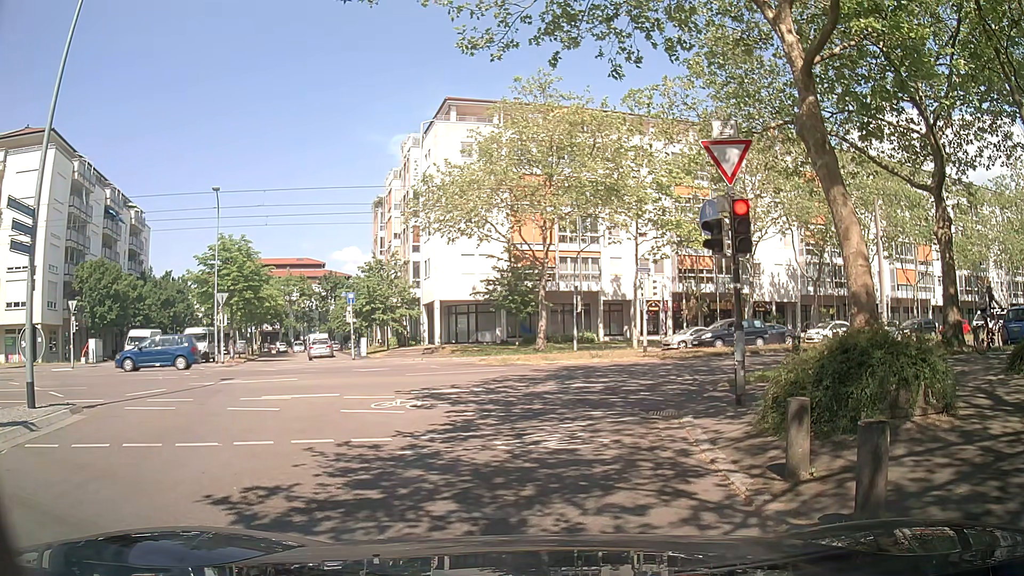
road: residential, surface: asphalt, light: Day
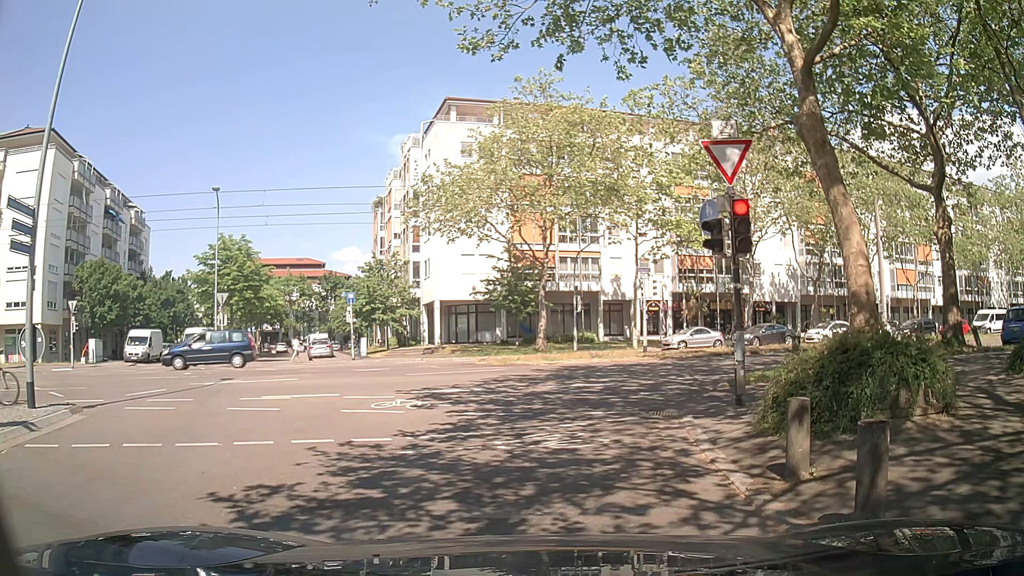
(0.0, 0.0) m; 0°
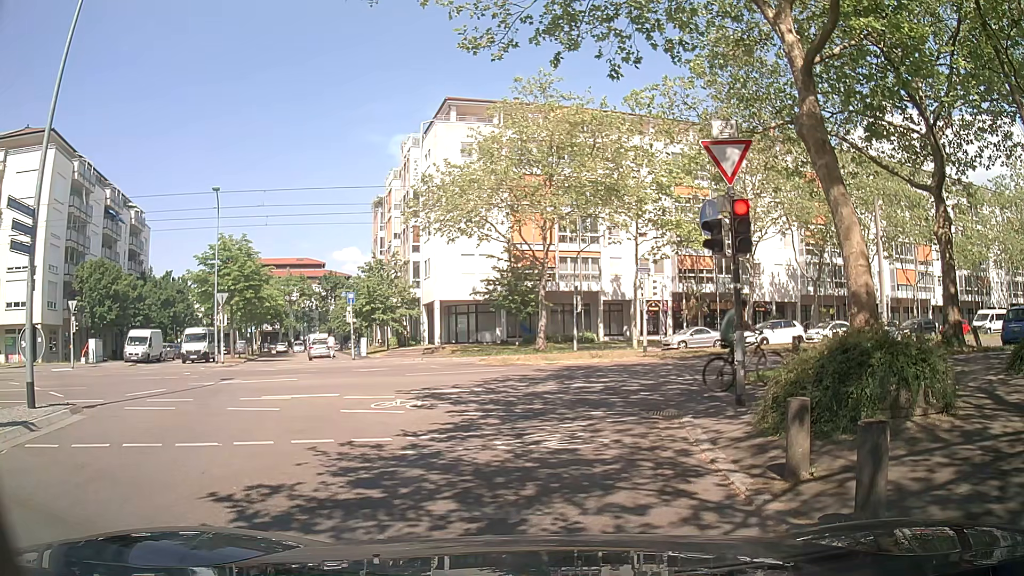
(0.0, 0.0) m; 0°
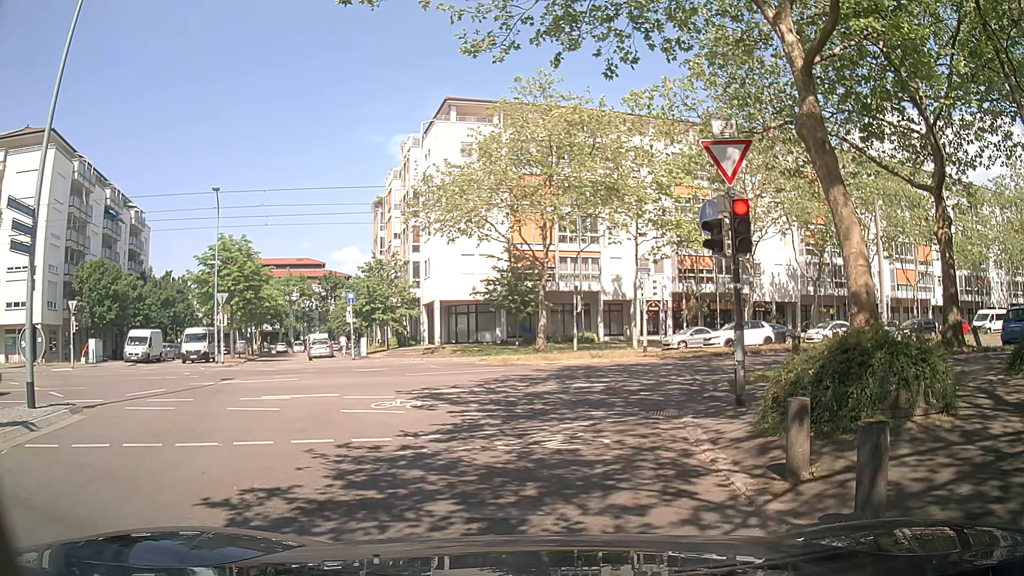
(0.0, 0.0) m; 0°
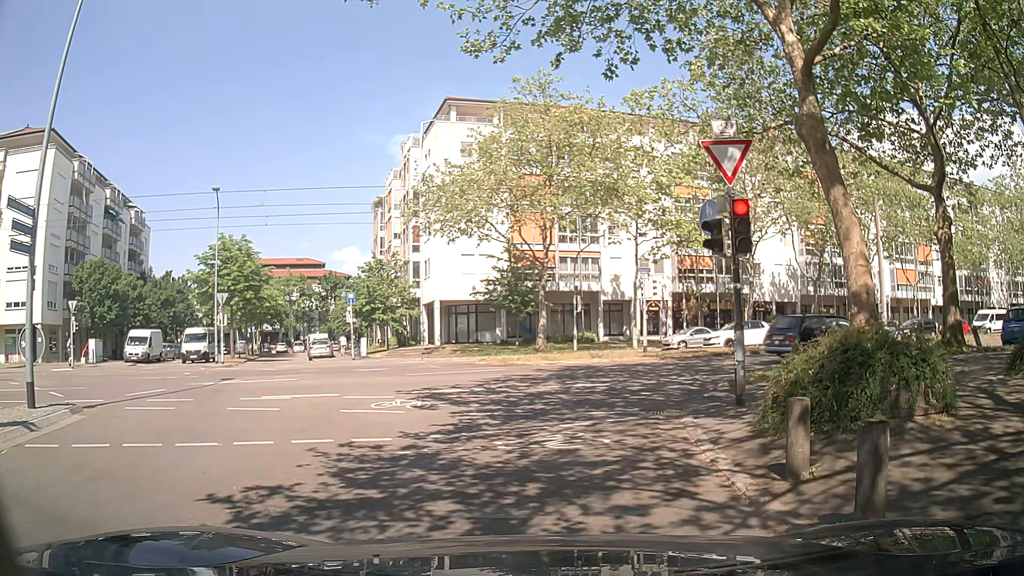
(0.0, 0.0) m; 0°
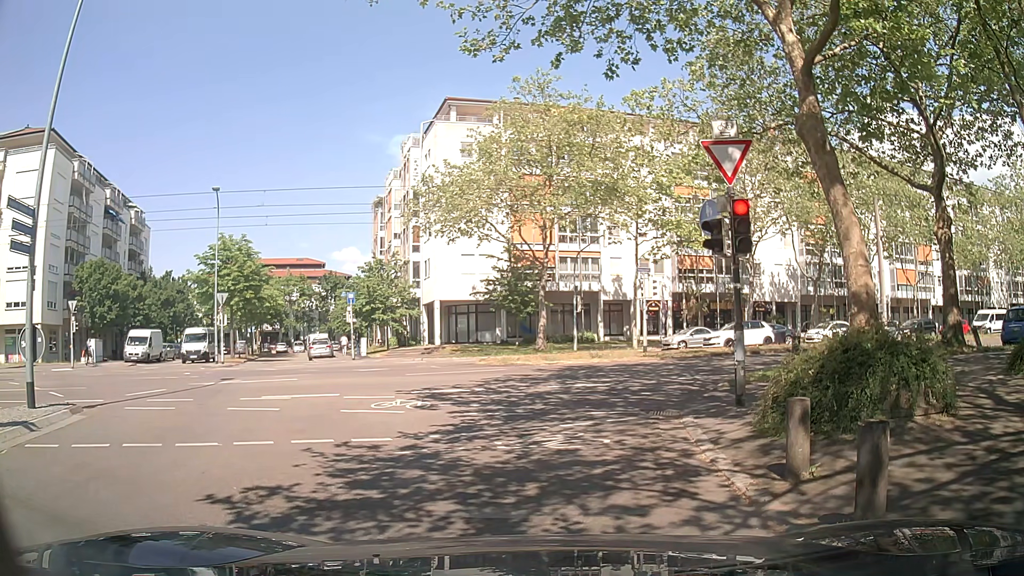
(0.0, 0.0) m; 0°
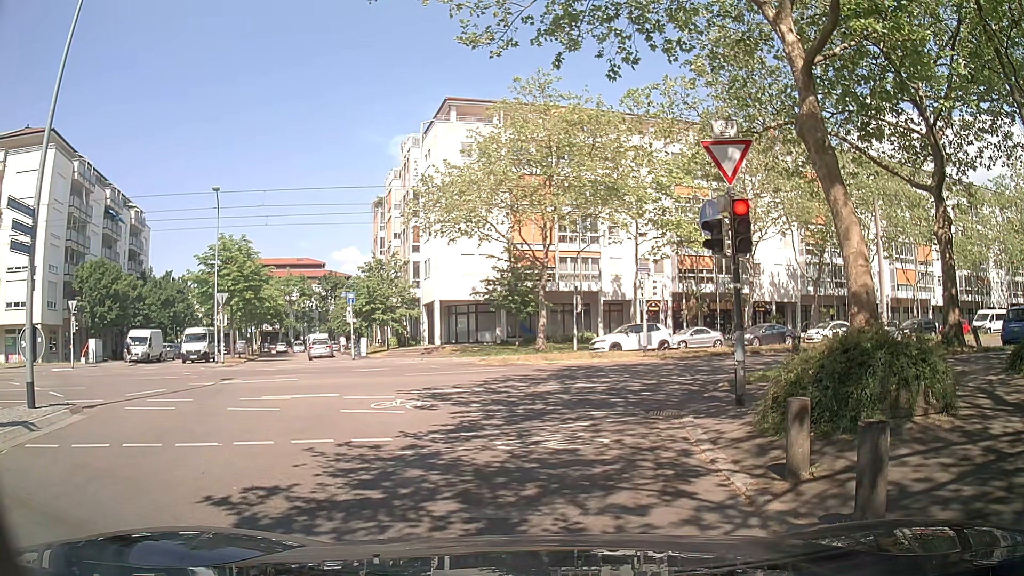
(0.0, 0.0) m; 0°
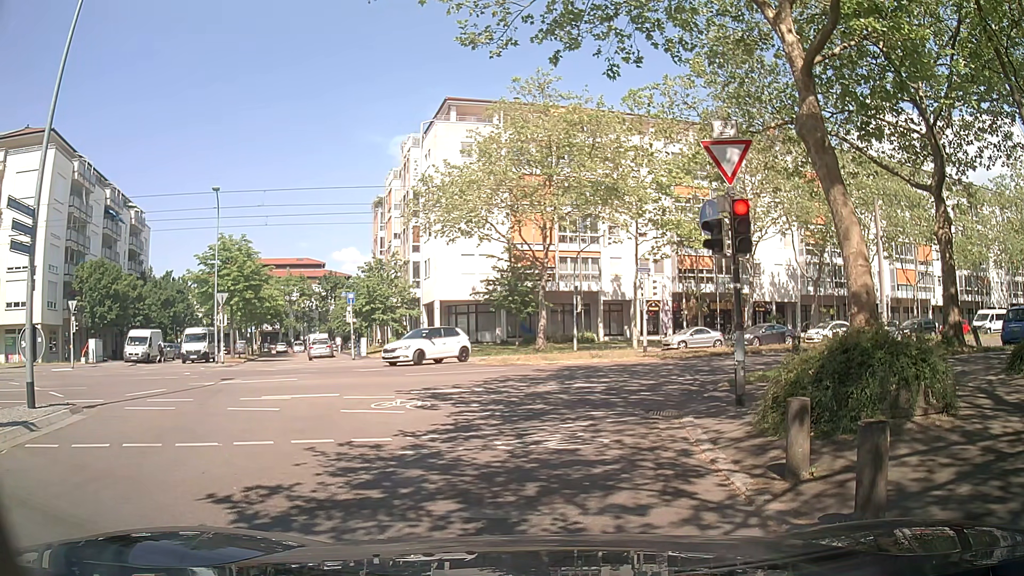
(0.0, 0.0) m; 0°
